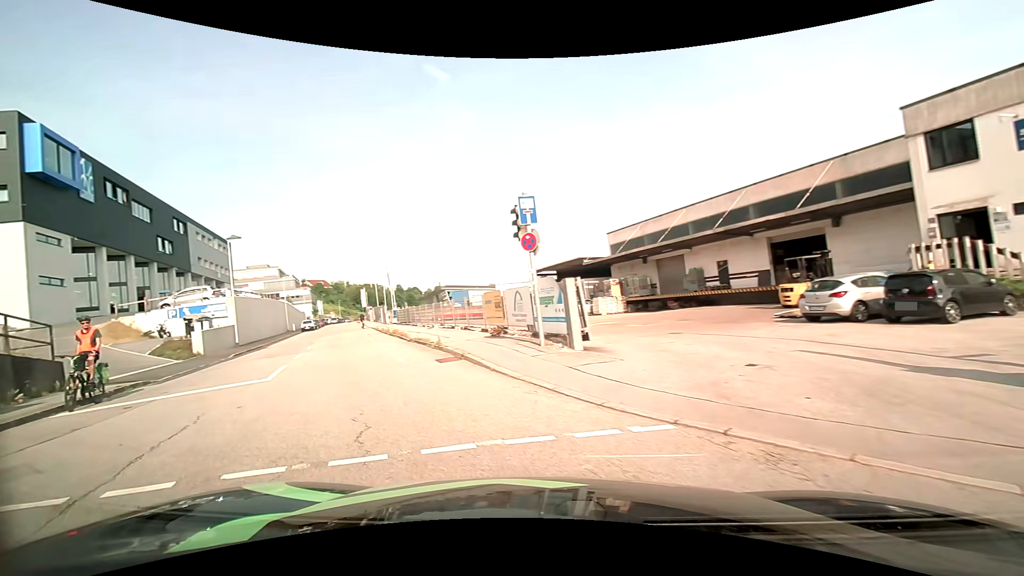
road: residential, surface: asphalt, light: Day
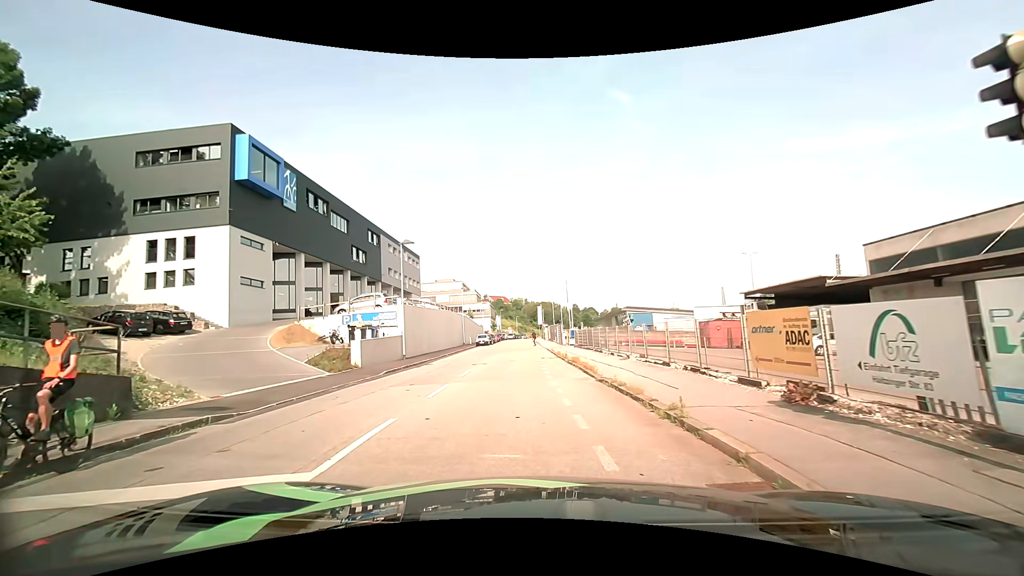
(-1.5, +7.2) m; -19°
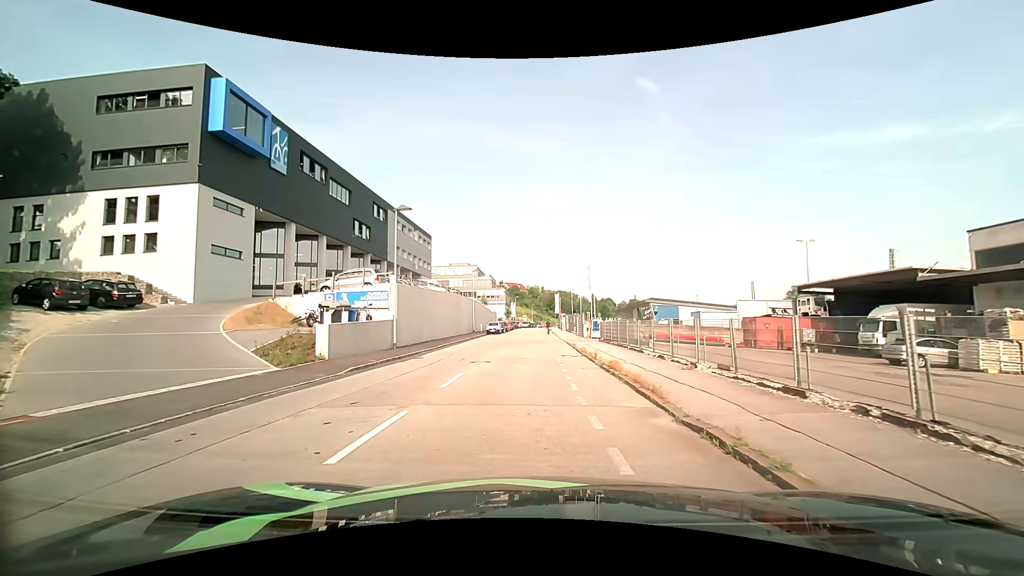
(-0.1, +6.2) m; -2°
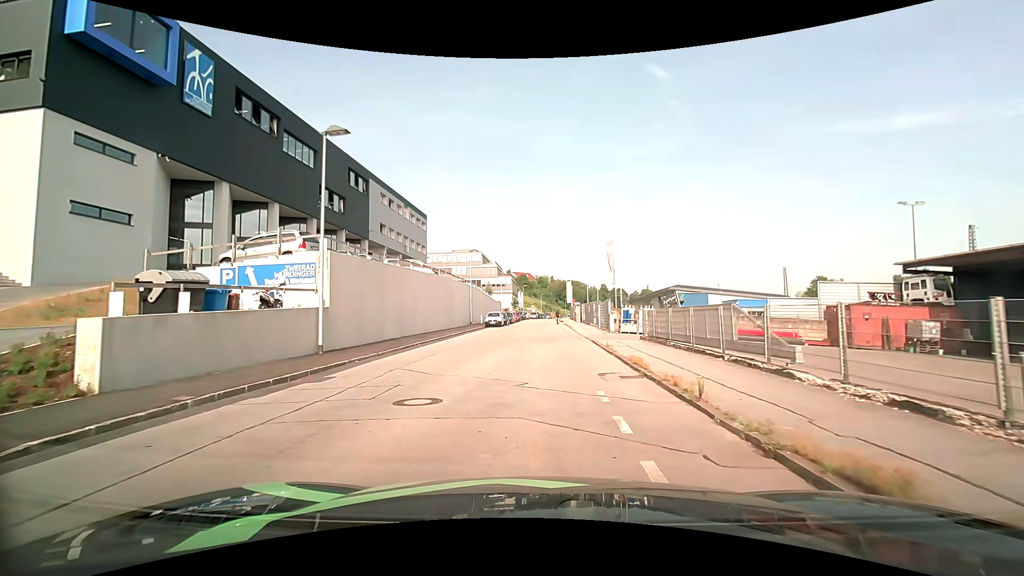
(0.0, +11.0) m; -1°
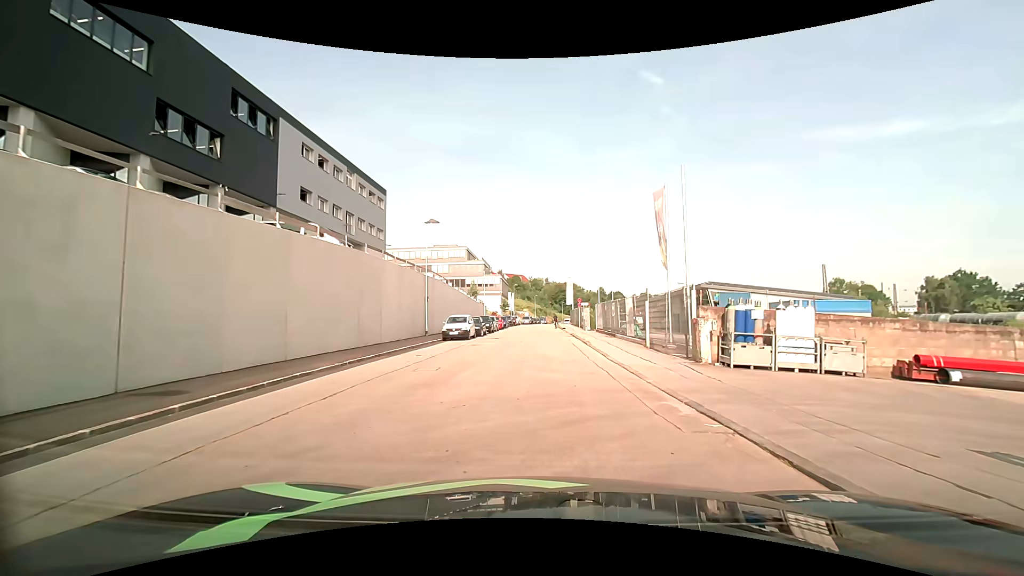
(+0.2, +19.1) m; +1°
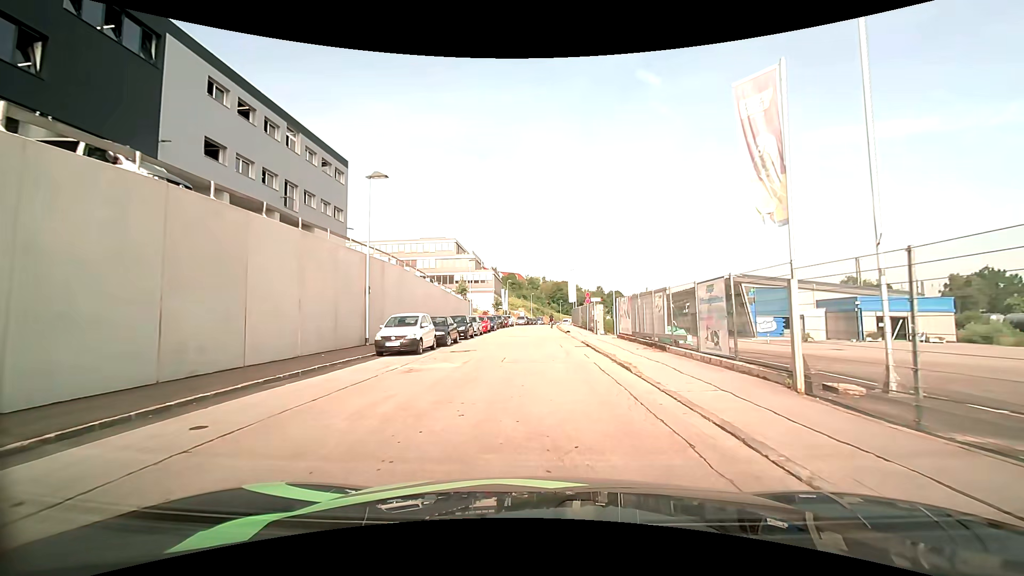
(0.0, +11.7) m; 0°
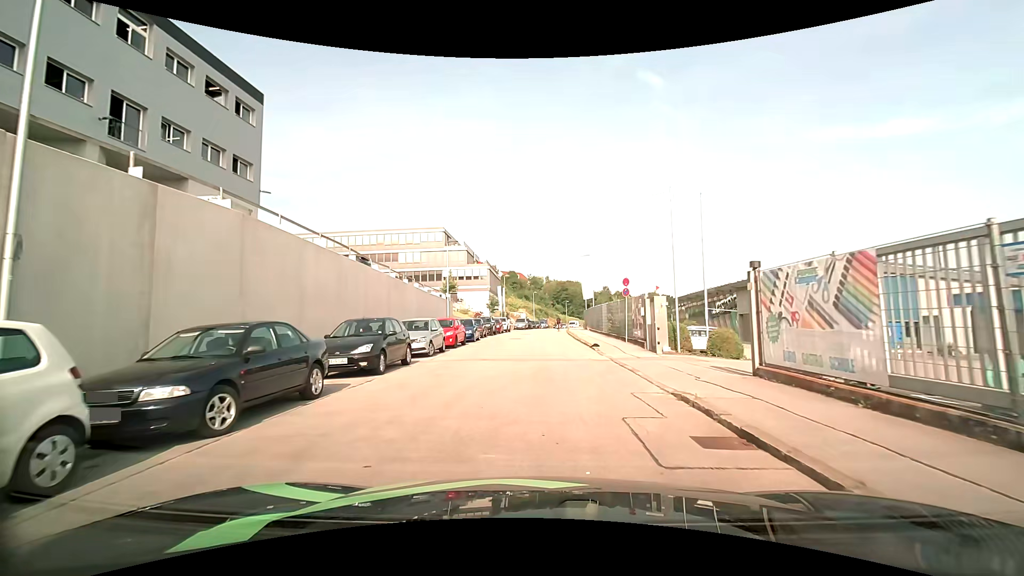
(0.0, +16.4) m; 0°
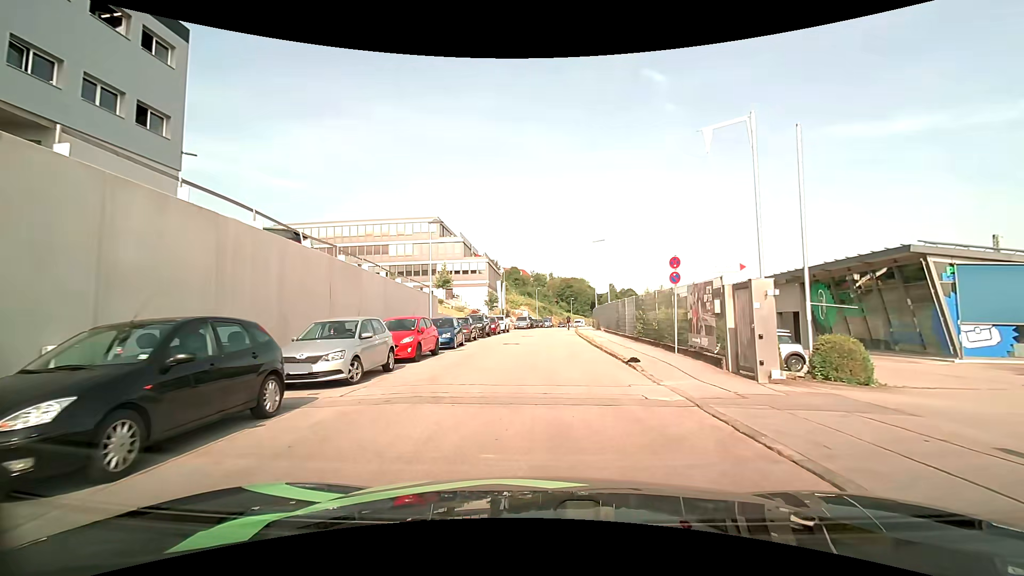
(-0.1, +8.0) m; -1°
(0, +10) (0, +20) (0, +30) (+1, +40) (+1, +50) (+2, +60) (+3, +70) (+4, +80) (+5, +90) (+7, +100) m
